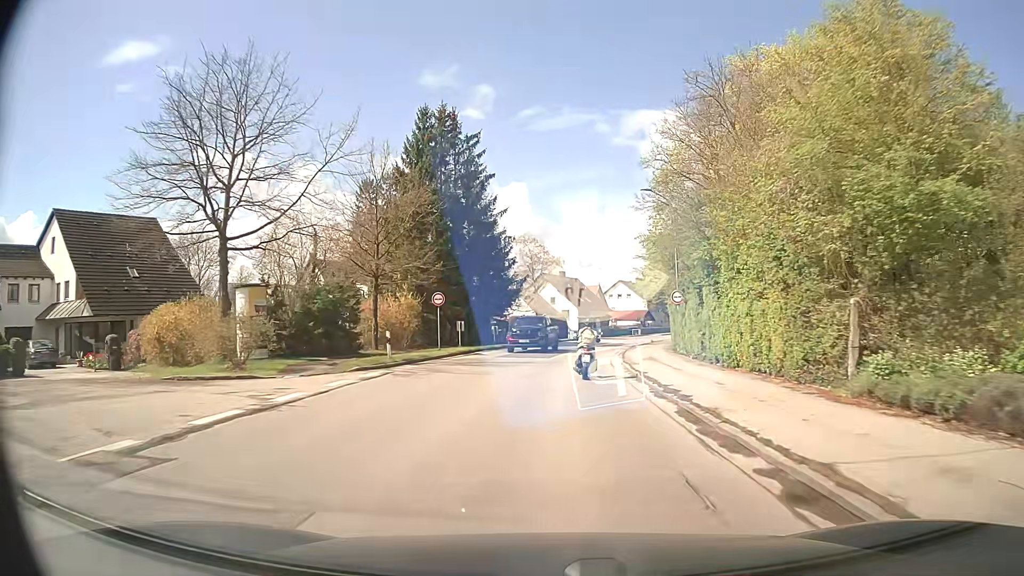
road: secondary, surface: asphalt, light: Day
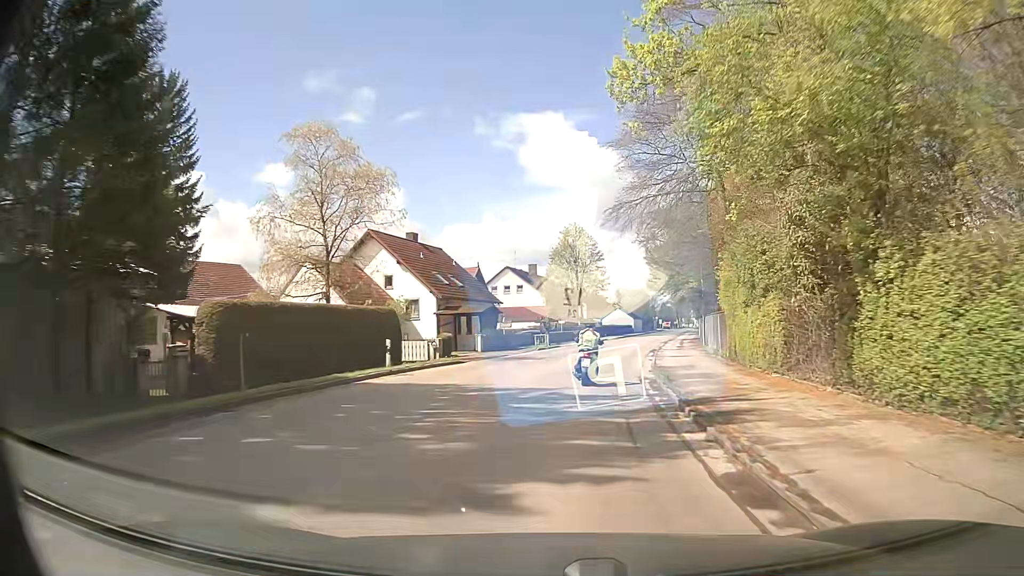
(+3.0, +41.4) m; +10°
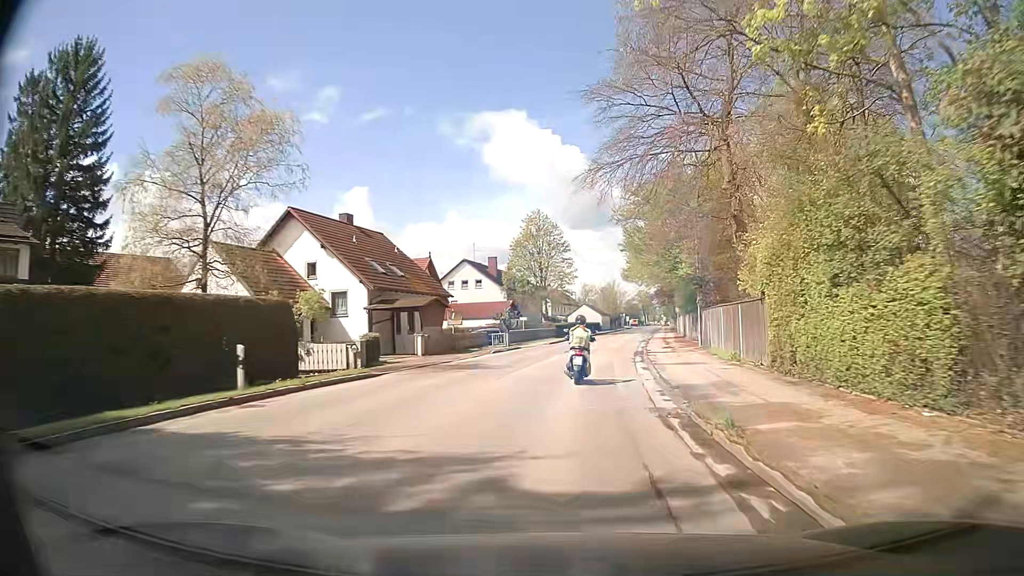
(+0.2, +8.4) m; +3°
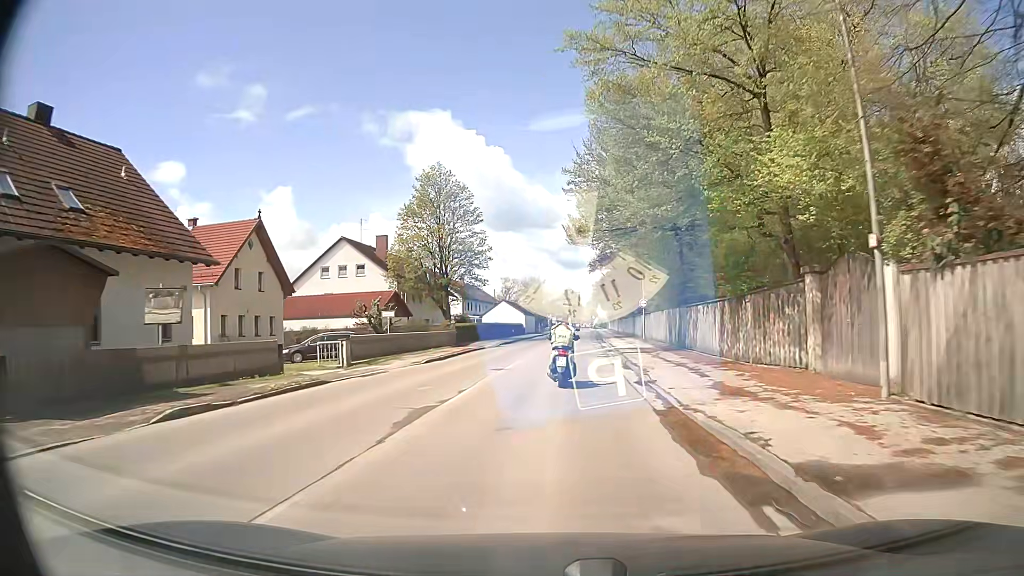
(+1.6, +24.8) m; +7°
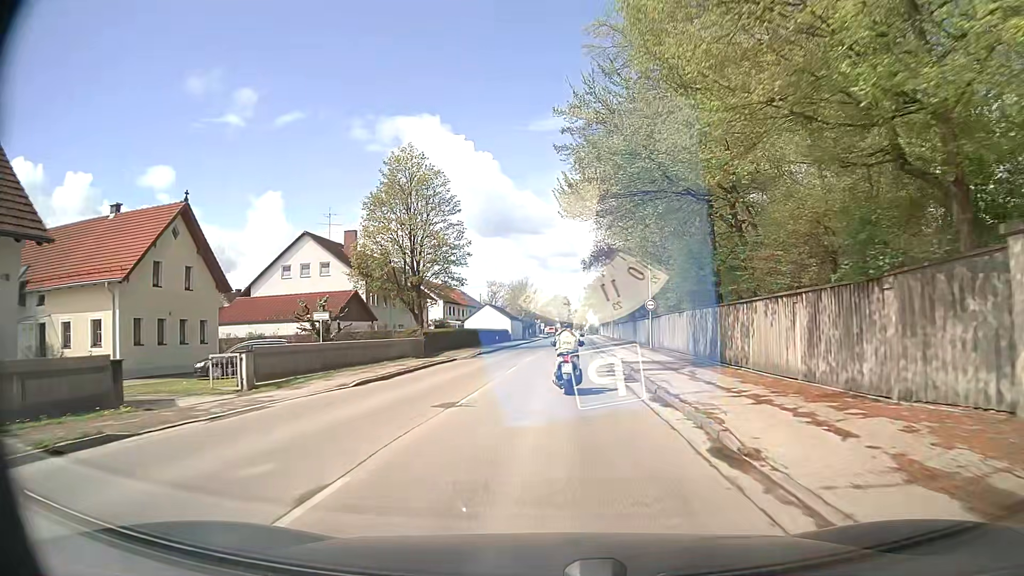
(+0.1, +8.1) m; +2°
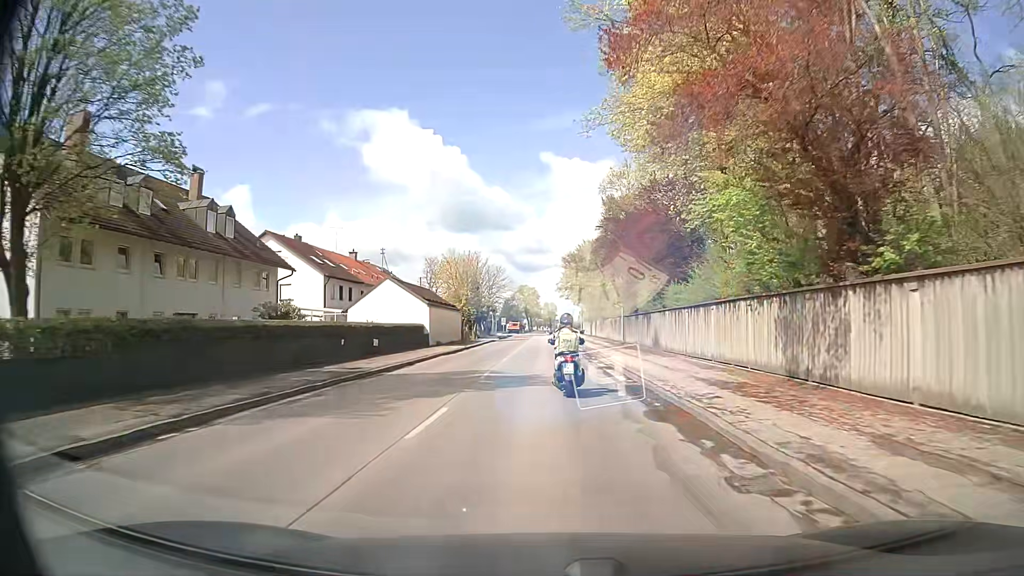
(+0.7, +40.2) m; +2°
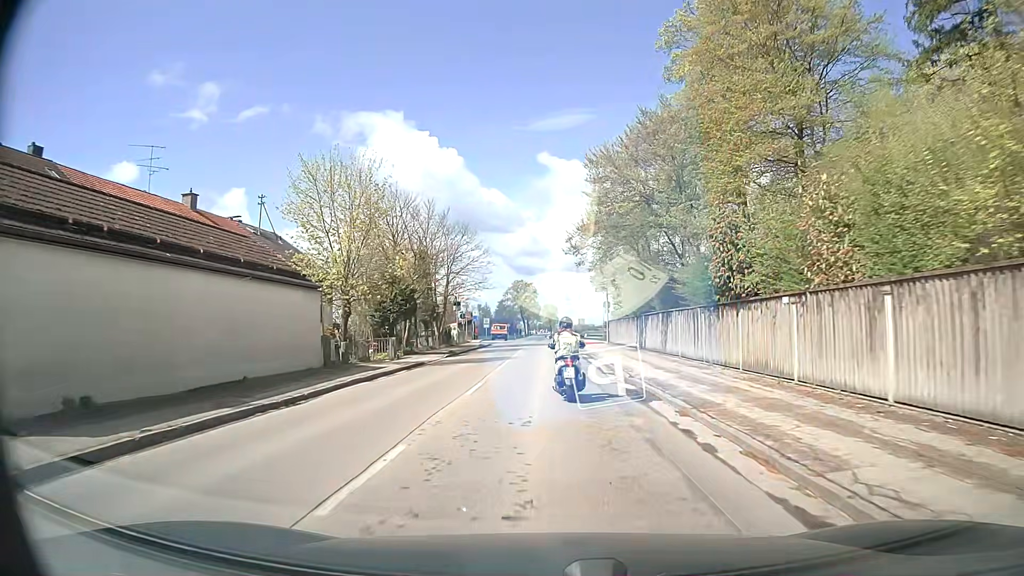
(-0.2, +39.4) m; 0°
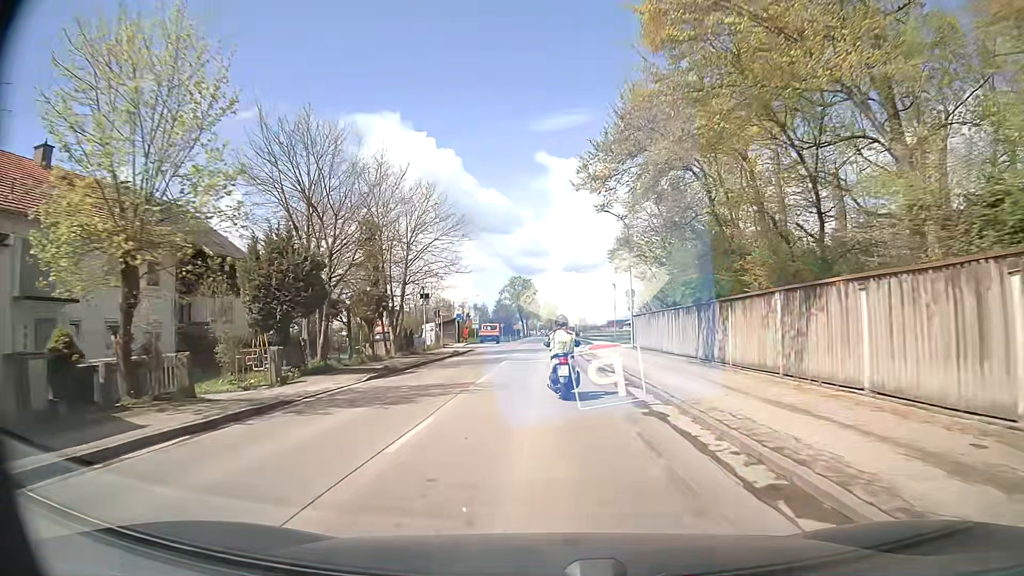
(+0.2, +15.6) m; +1°
(0, +10) (0, +20) (0, +30) (0, +40) (0, +50) (-1, +60) (-1, +70) (-1, +80) (-1, +90) (-1, +100) m
